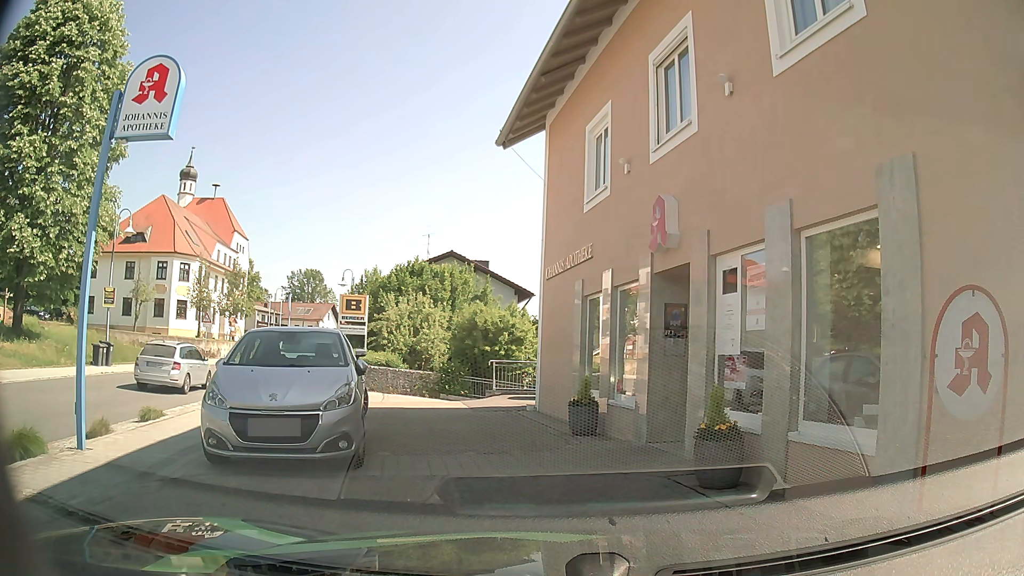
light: Day
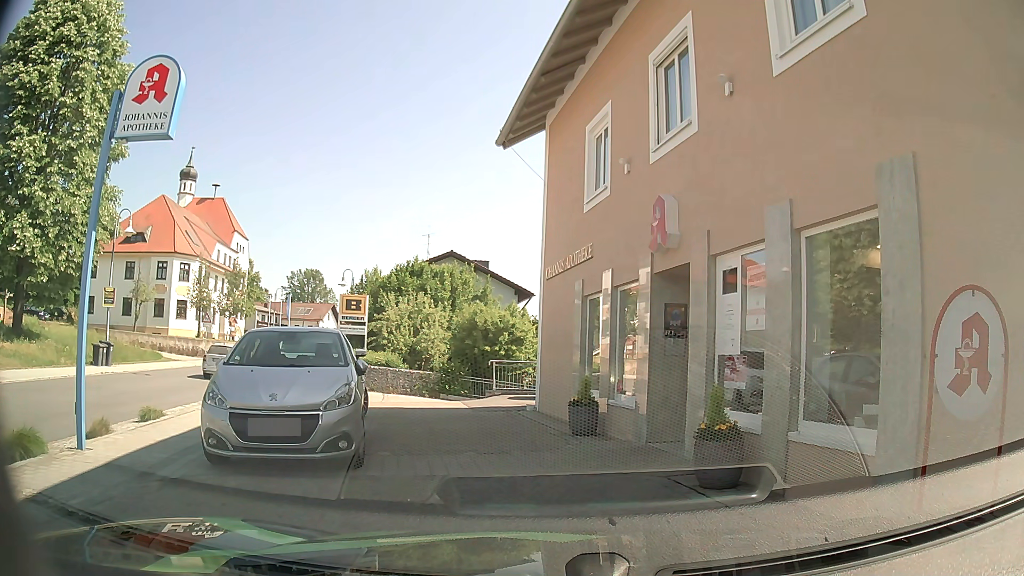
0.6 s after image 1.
(0.0, 0.0) m; 0°
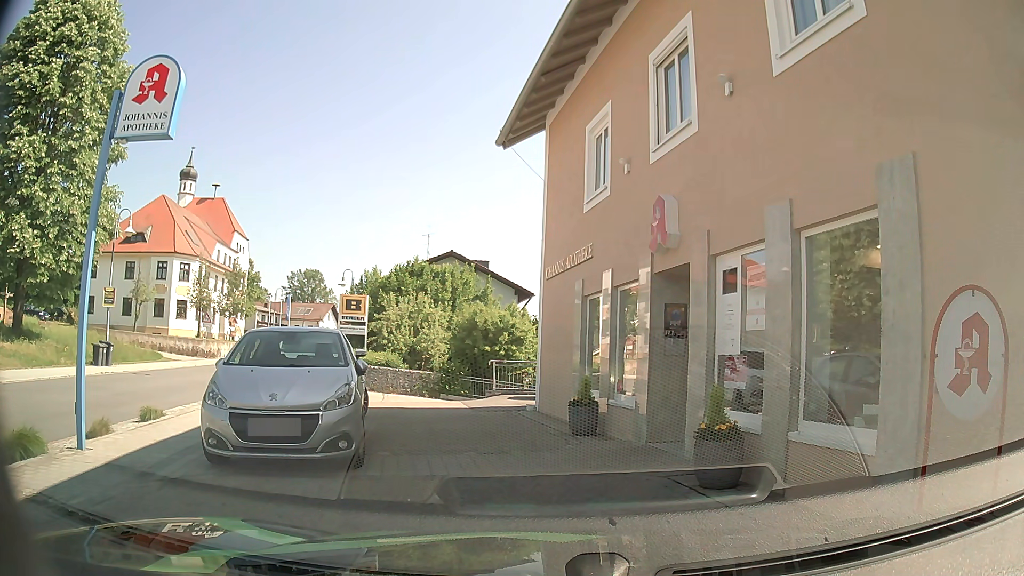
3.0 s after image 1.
(0.0, 0.0) m; 0°
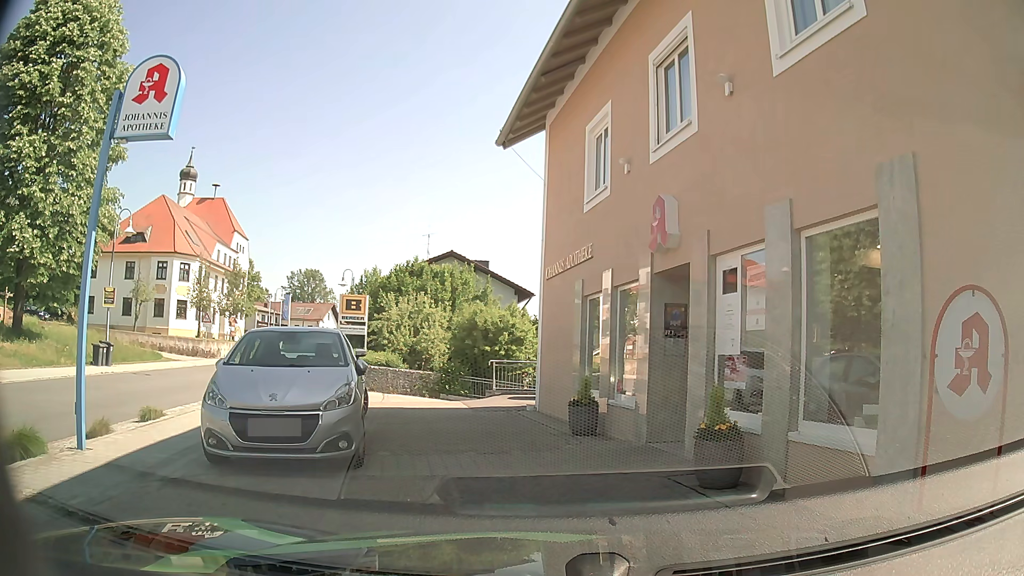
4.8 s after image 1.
(0.0, 0.0) m; 0°
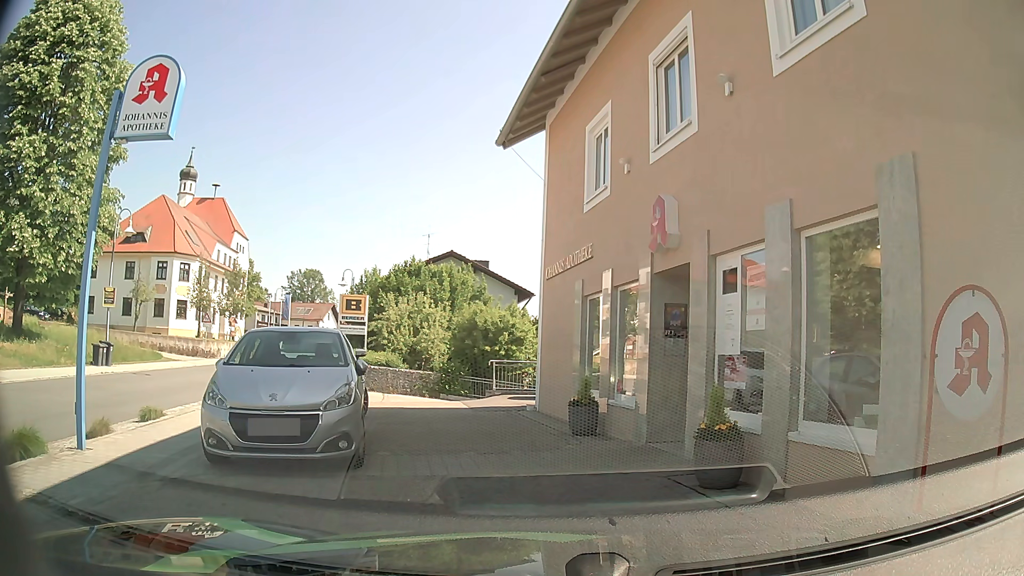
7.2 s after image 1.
(0.0, 0.0) m; 0°
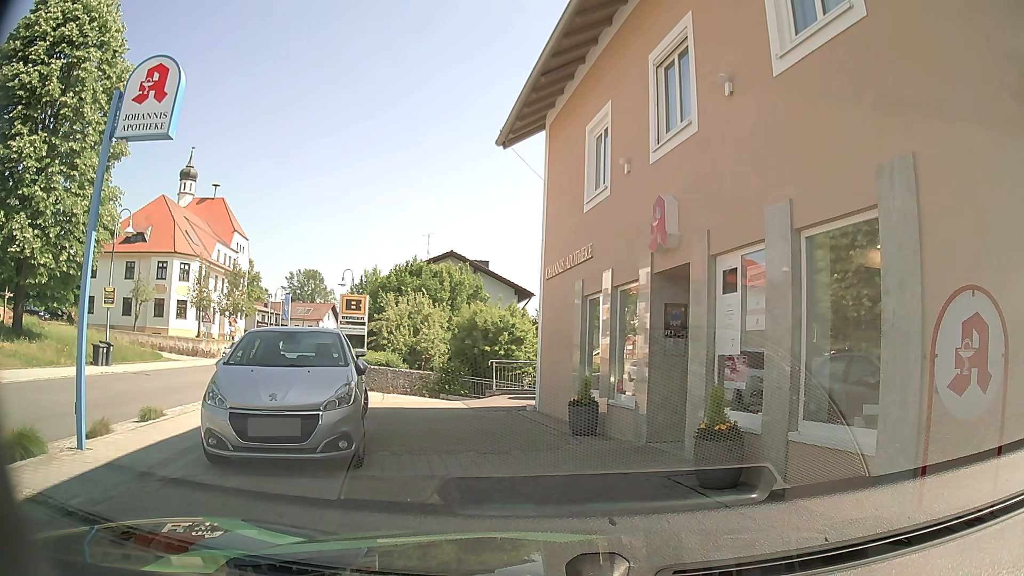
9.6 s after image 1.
(0.0, 0.0) m; 0°
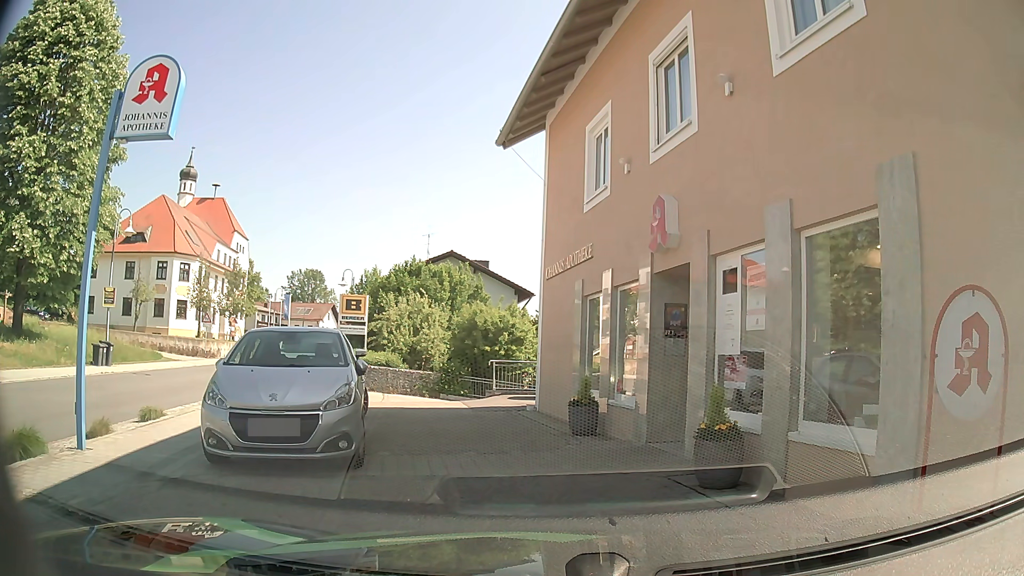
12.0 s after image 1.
(0.0, 0.0) m; 0°
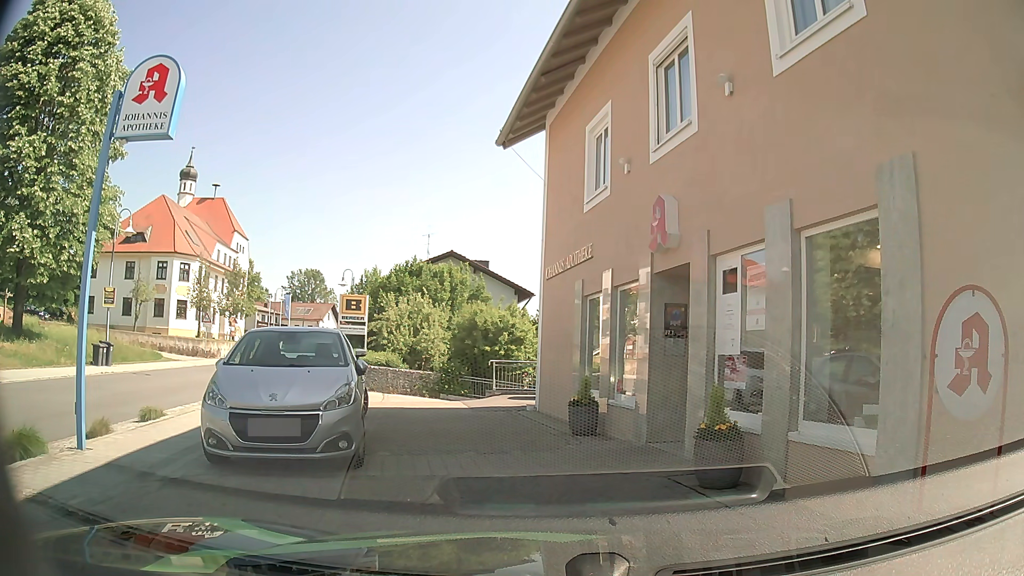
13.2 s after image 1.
(0.0, 0.0) m; 0°
